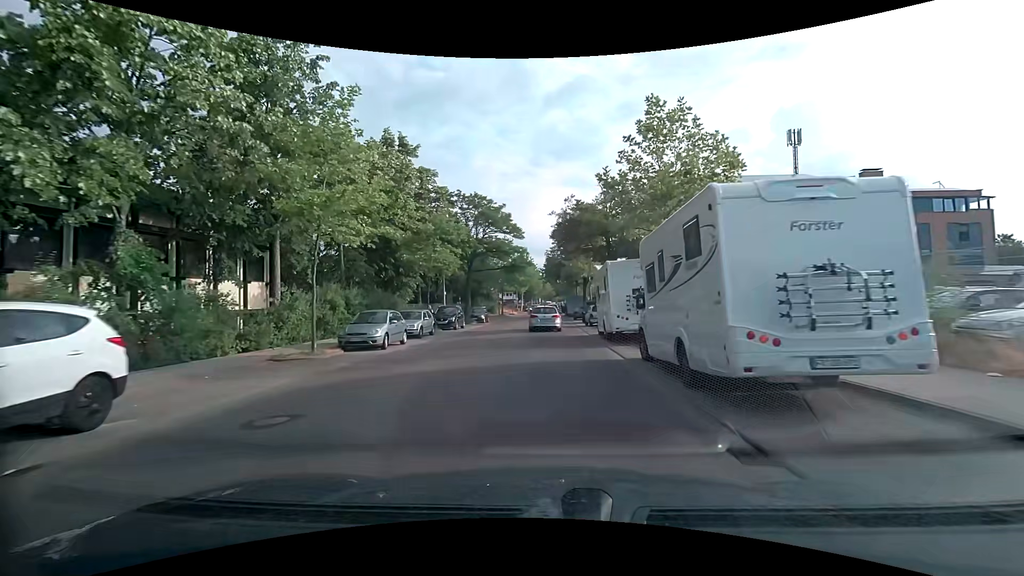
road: unclassified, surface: asphalt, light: Day
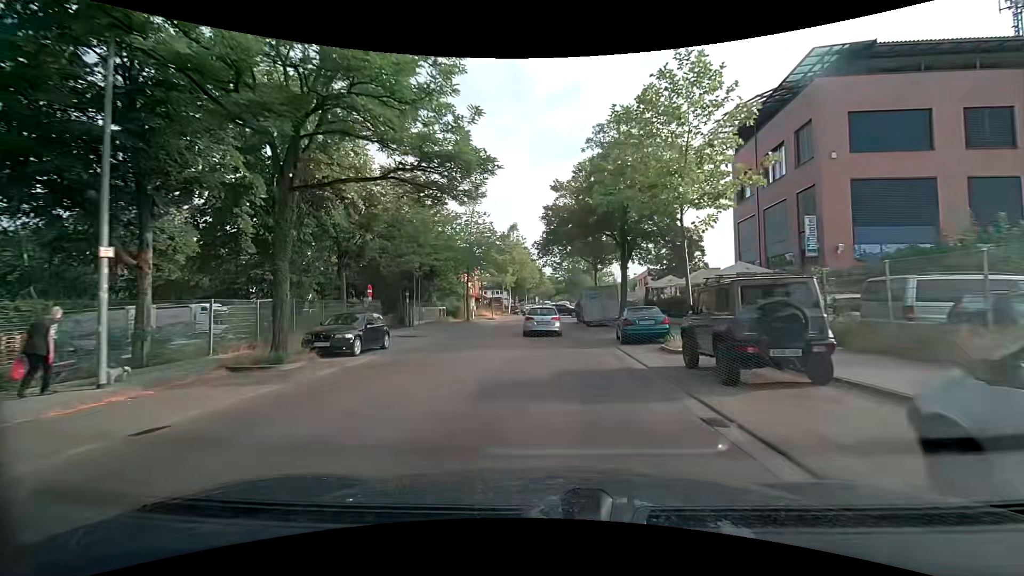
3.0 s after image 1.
(+0.1, +31.5) m; 0°
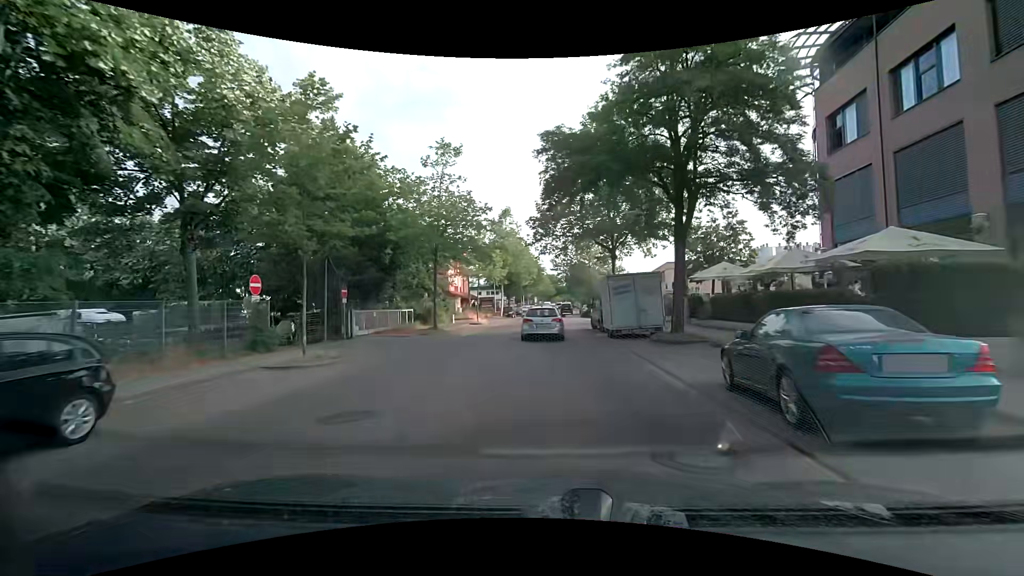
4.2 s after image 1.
(+0.1, +12.1) m; +1°
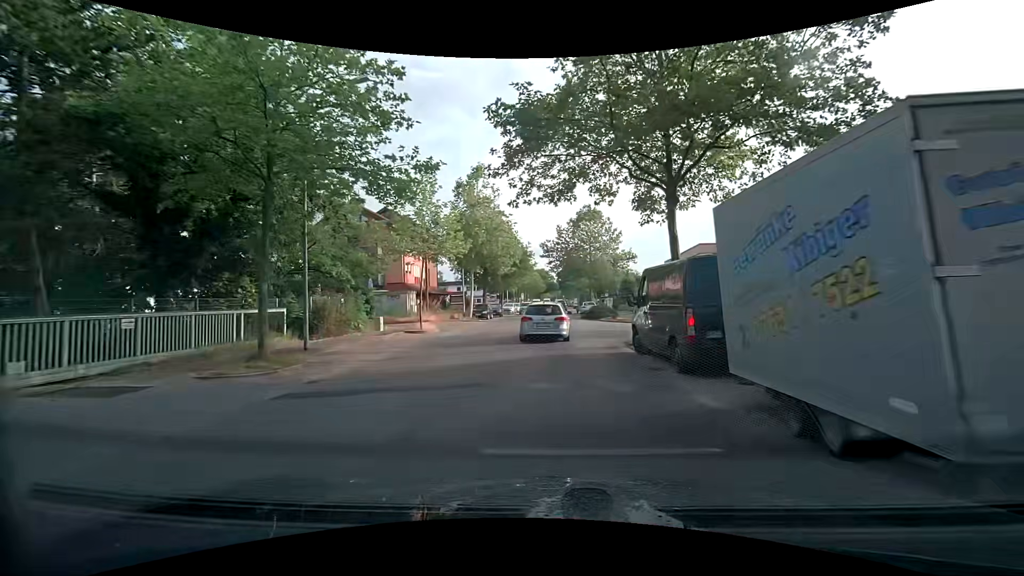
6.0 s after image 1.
(+0.1, +17.1) m; +1°
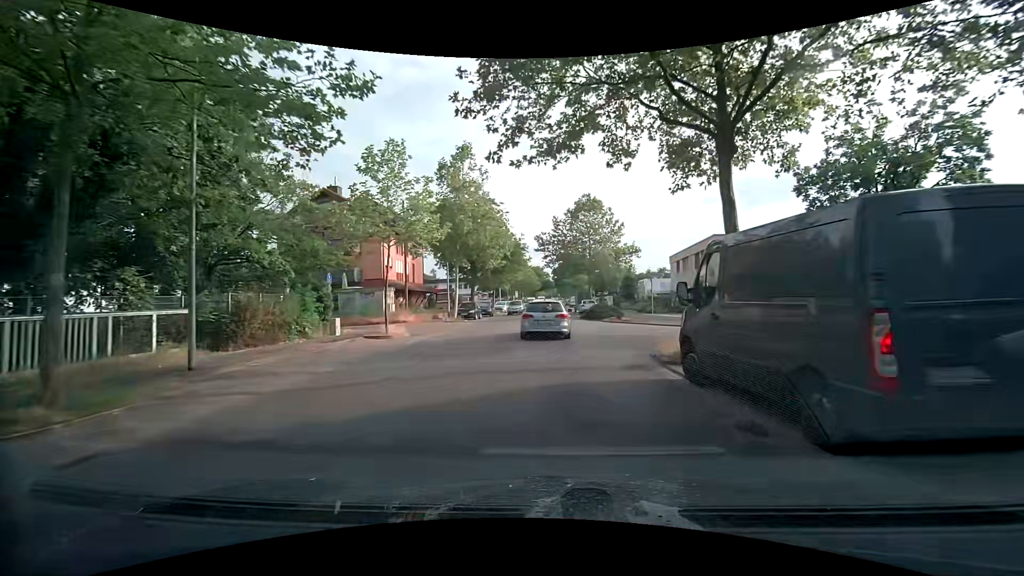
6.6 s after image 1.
(0.0, +5.1) m; +1°
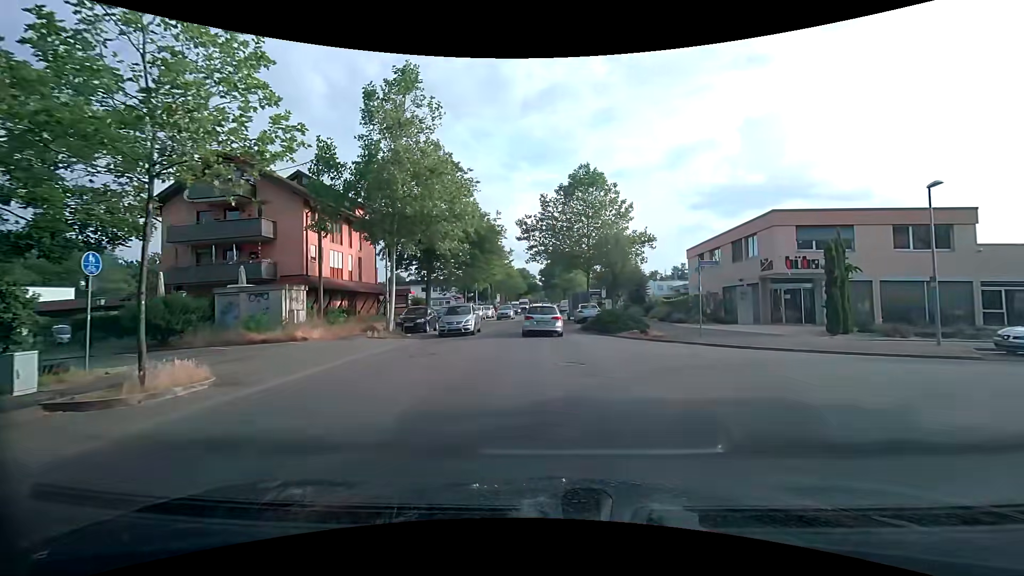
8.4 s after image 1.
(0.0, +12.6) m; +1°
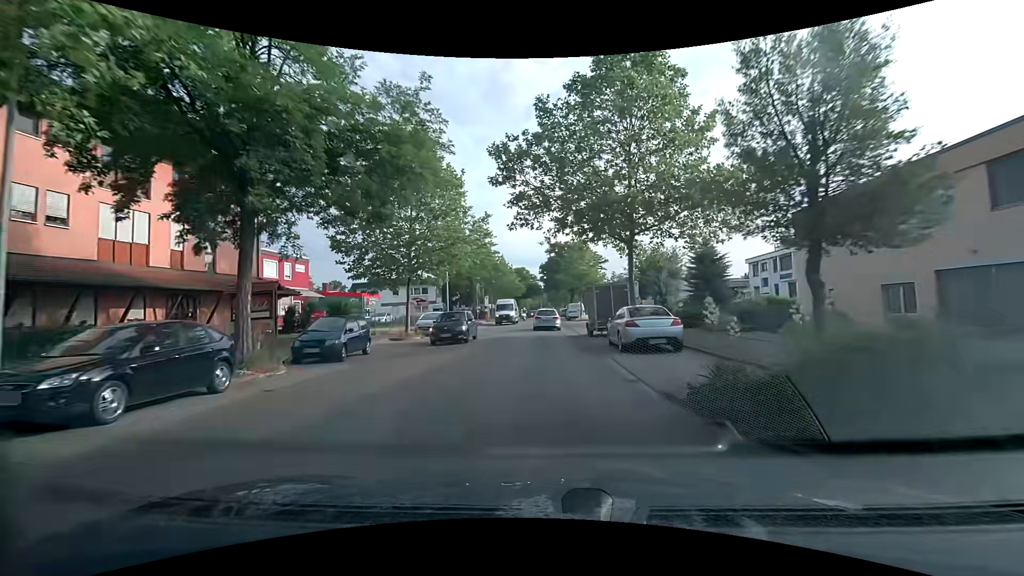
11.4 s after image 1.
(+0.2, +20.8) m; 0°
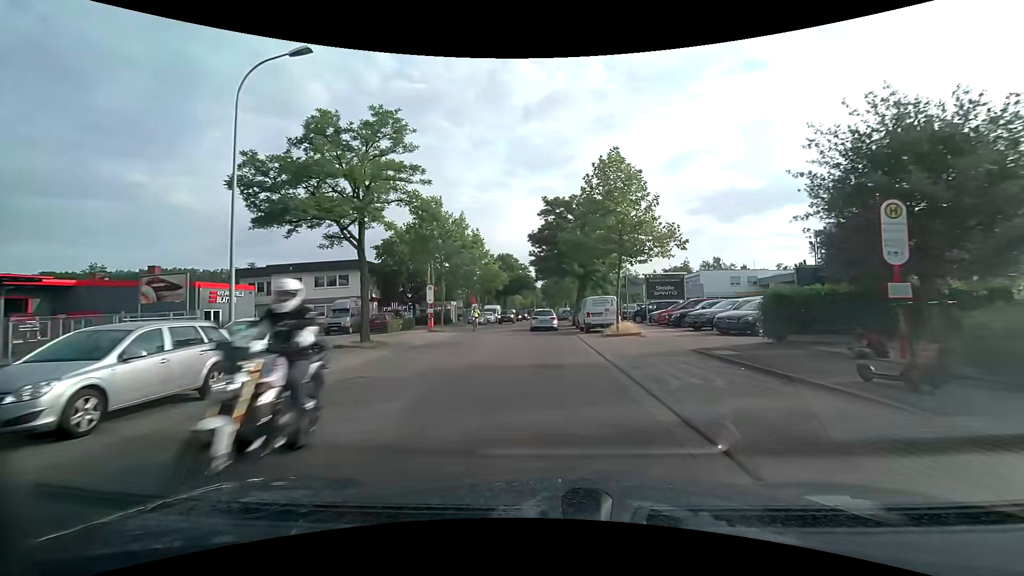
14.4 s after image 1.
(0.0, +30.5) m; 0°
(0, +10) (0, +20) (0, +30) (0, +40) (0, +50) (0, +60) (0, +70) (+1, +80) (+1, +90) (+1, +100) m
